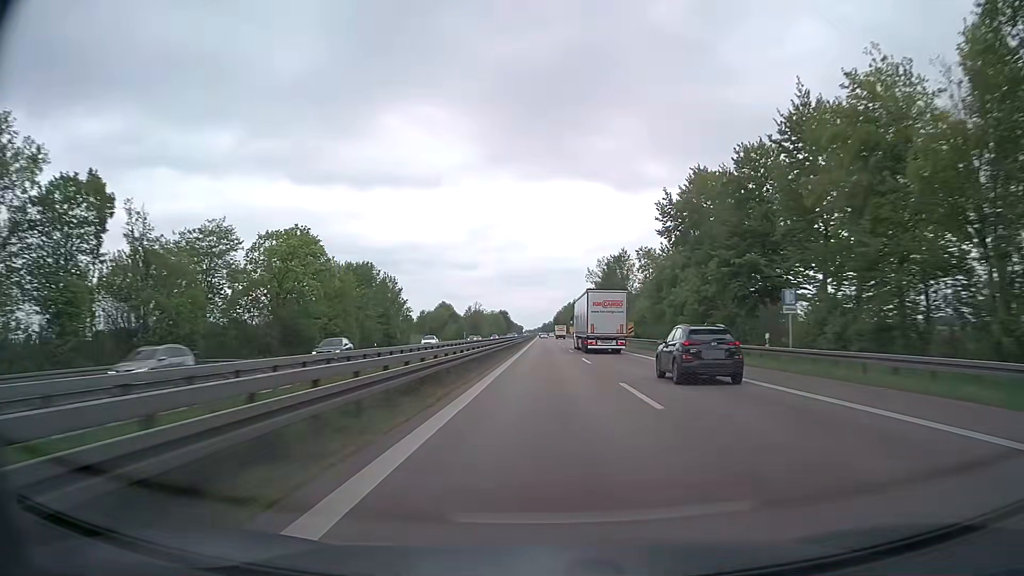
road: trunk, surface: asphalt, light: Day
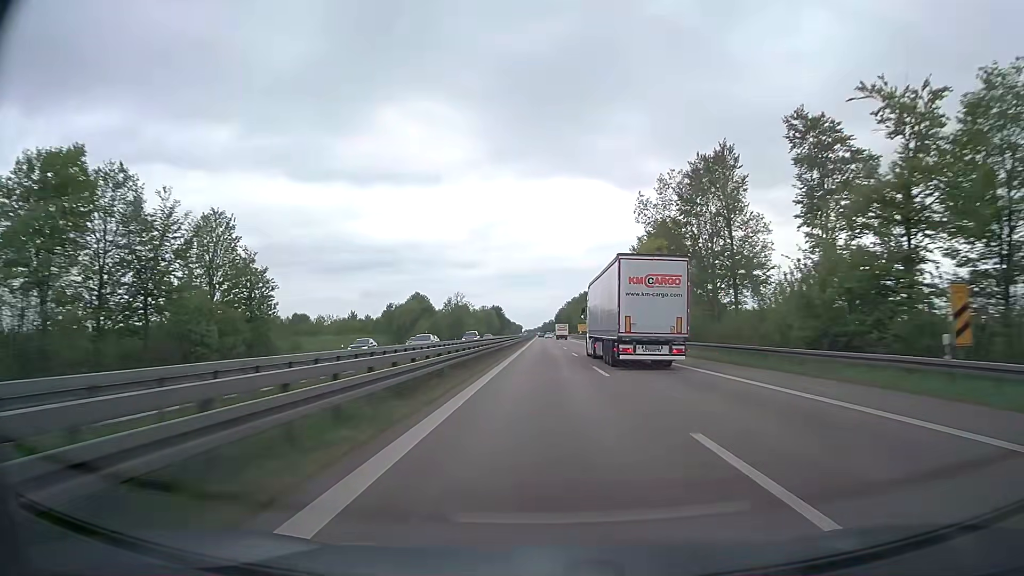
(+0.1, +63.0) m; 0°
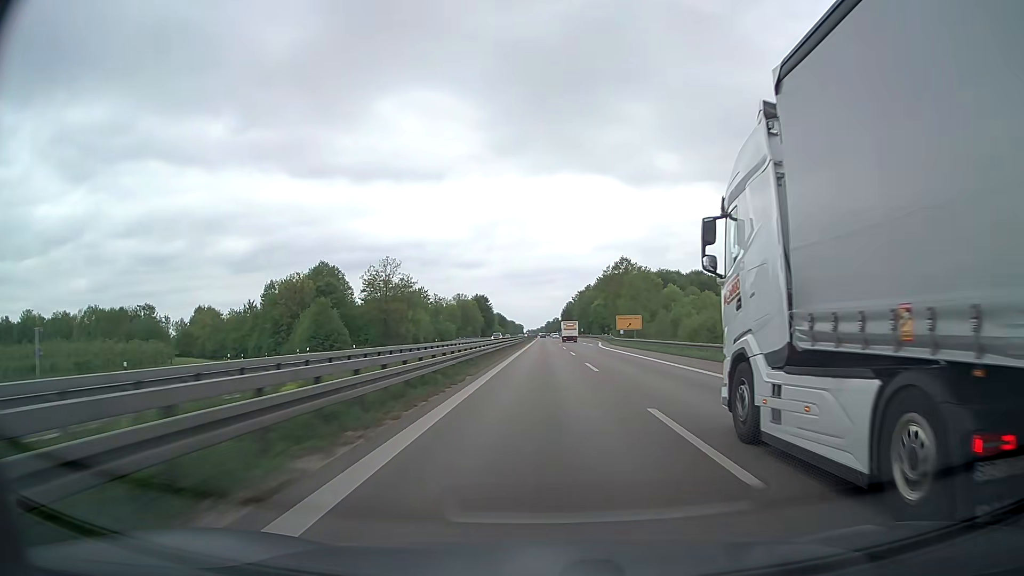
(-0.1, +104.6) m; 0°
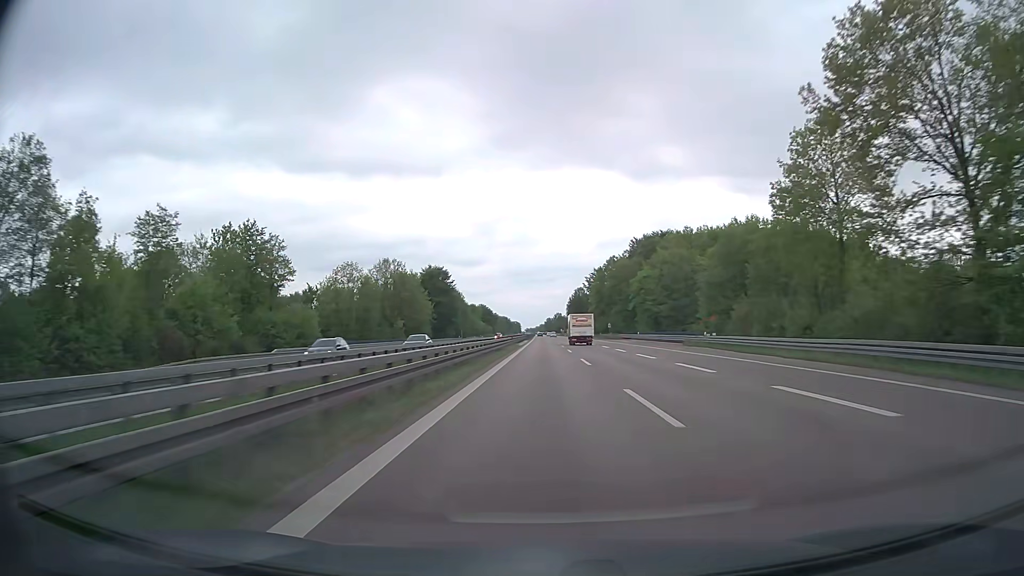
(0.0, +104.1) m; 0°
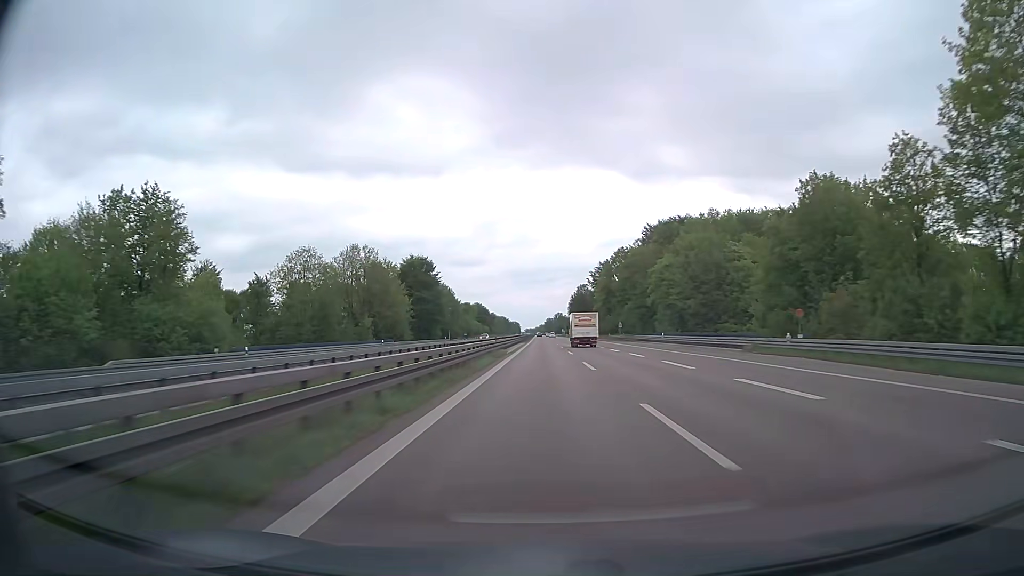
(0.0, +20.8) m; 0°
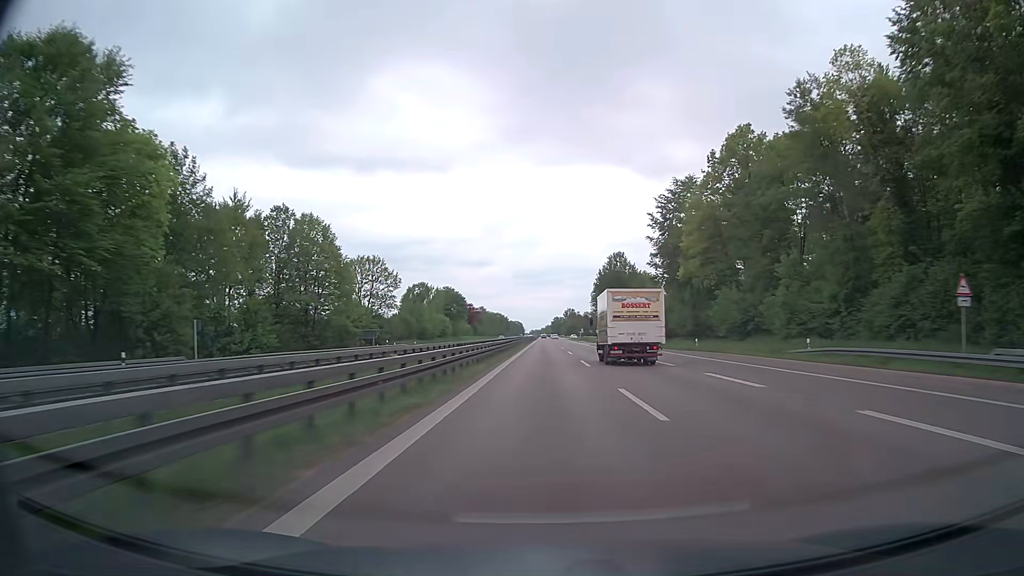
(-0.4, +103.8) m; -1°
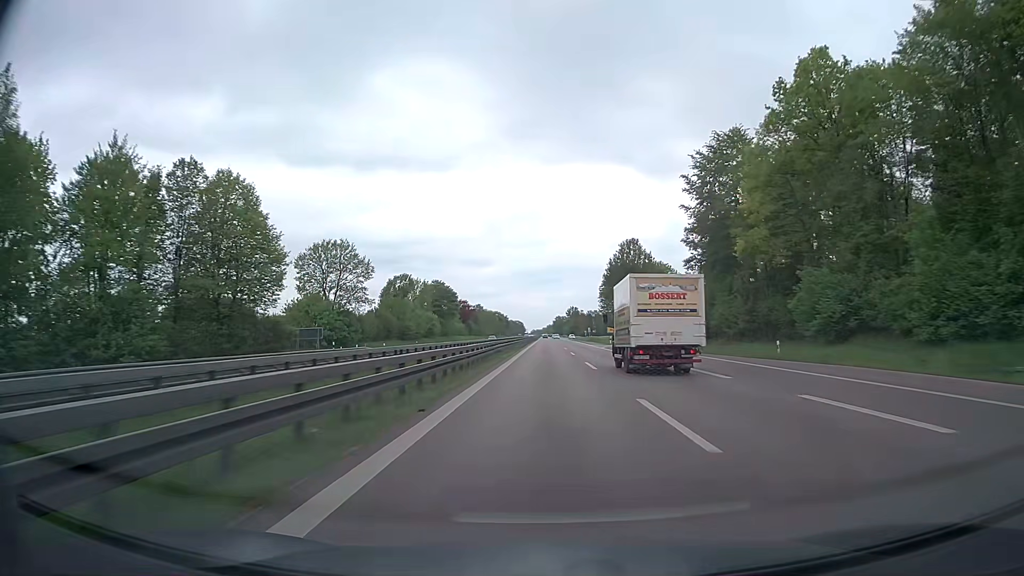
(0.0, +20.7) m; 0°
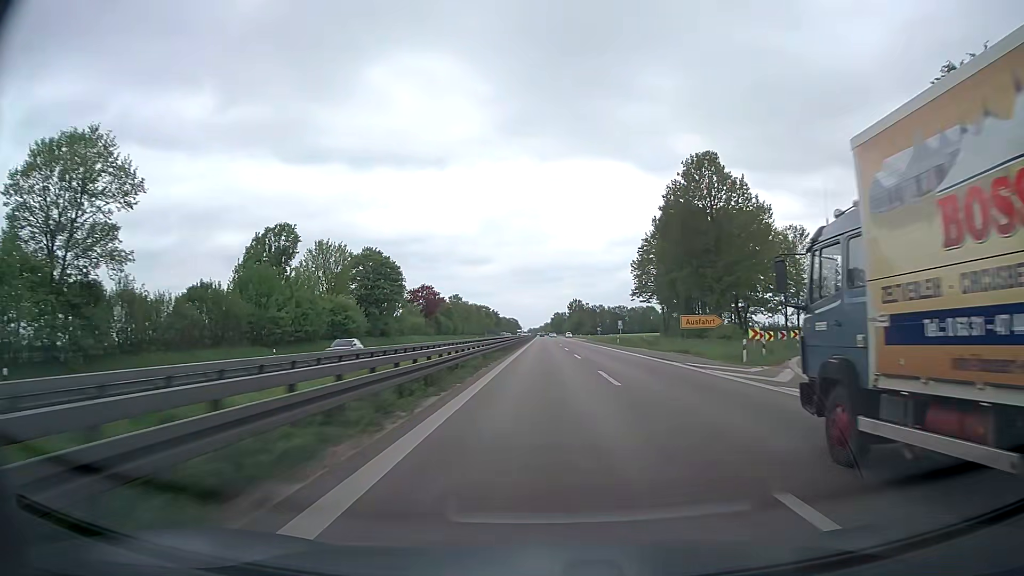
(+0.1, +62.1) m; +1°
(0, +10) (0, +20) (0, +30) (0, +40) (0, +50) (0, +60) (0, +70) (0, +80) (0, +90) (0, +100) m
